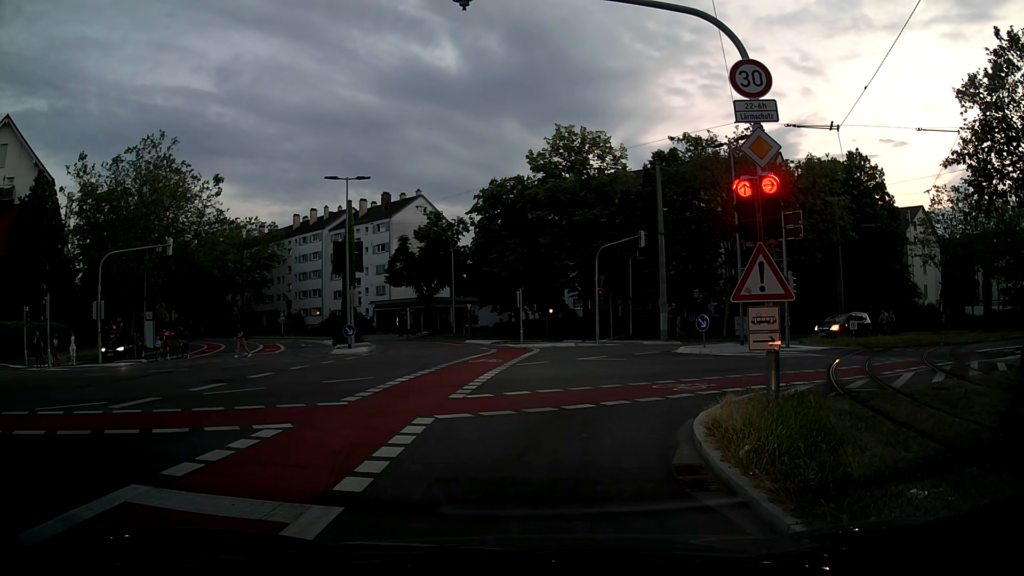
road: secondary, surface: asphalt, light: Dusk
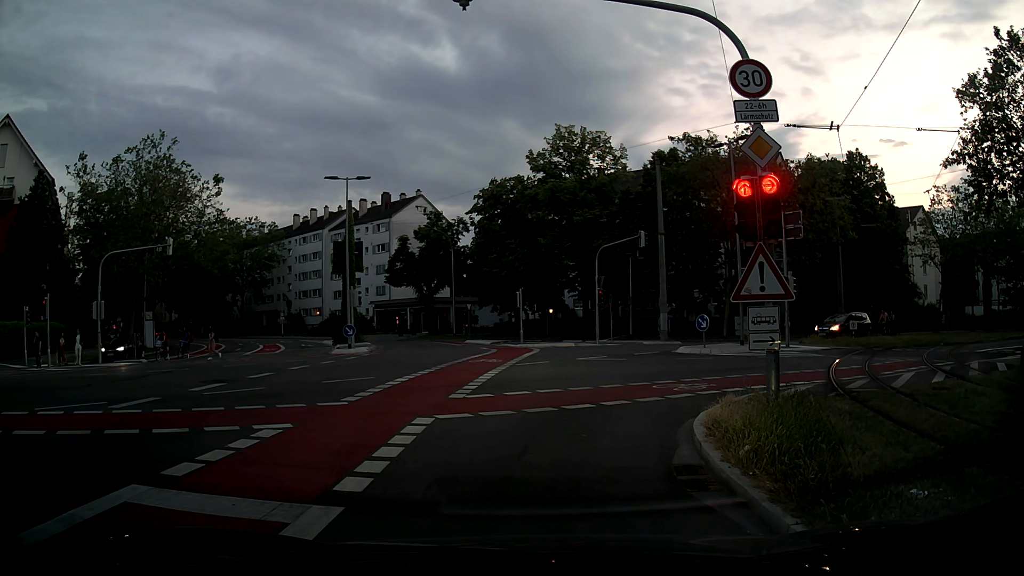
(0.0, 0.0) m; 0°
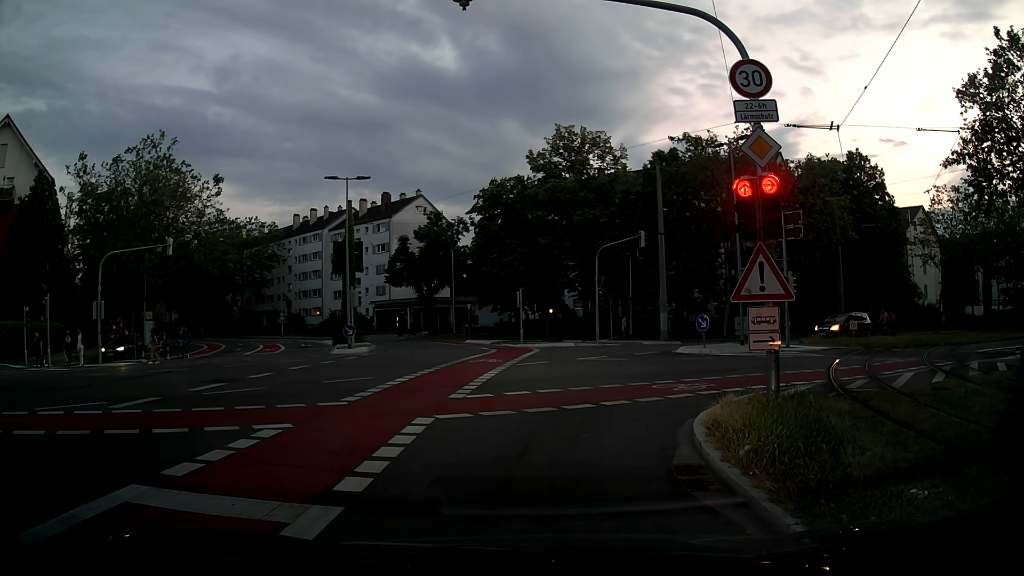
(0.0, 0.0) m; 0°
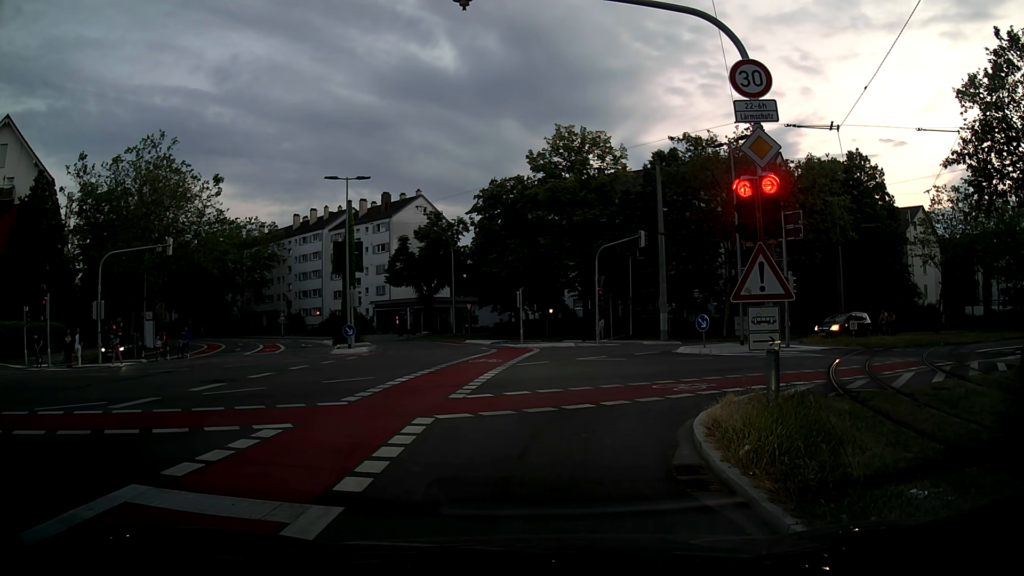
(0.0, 0.0) m; 0°
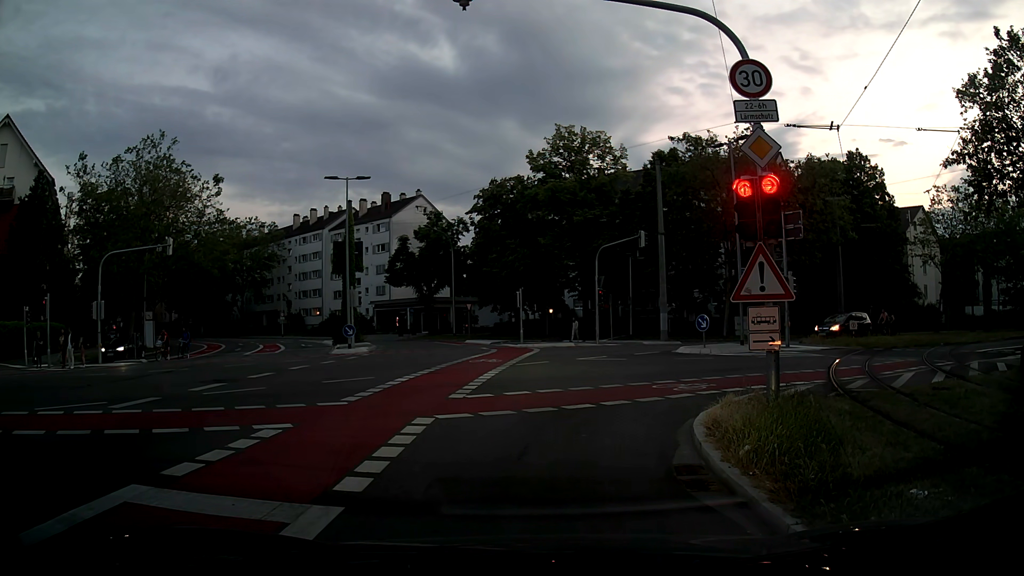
(0.0, 0.0) m; 0°
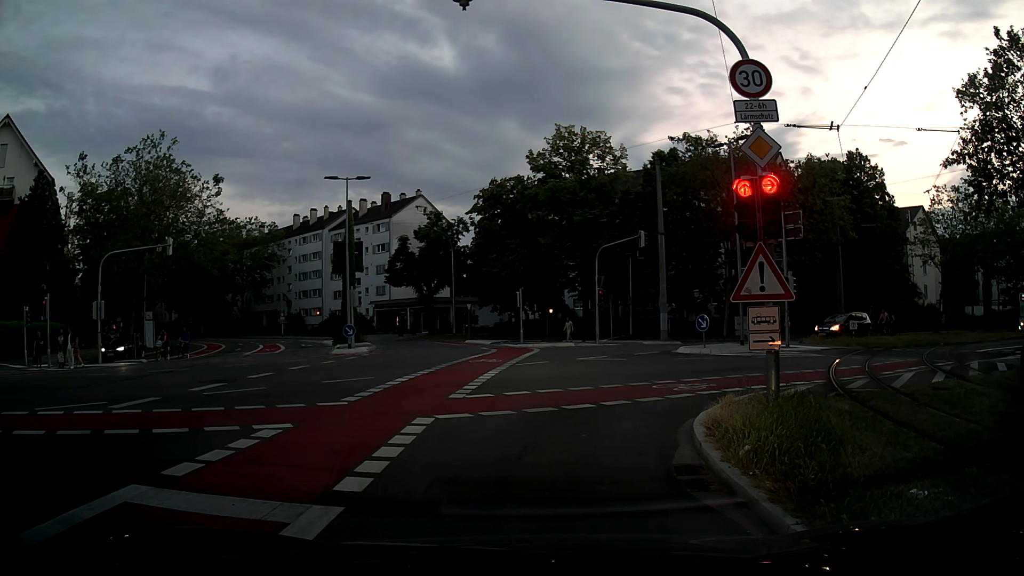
(0.0, 0.0) m; 0°
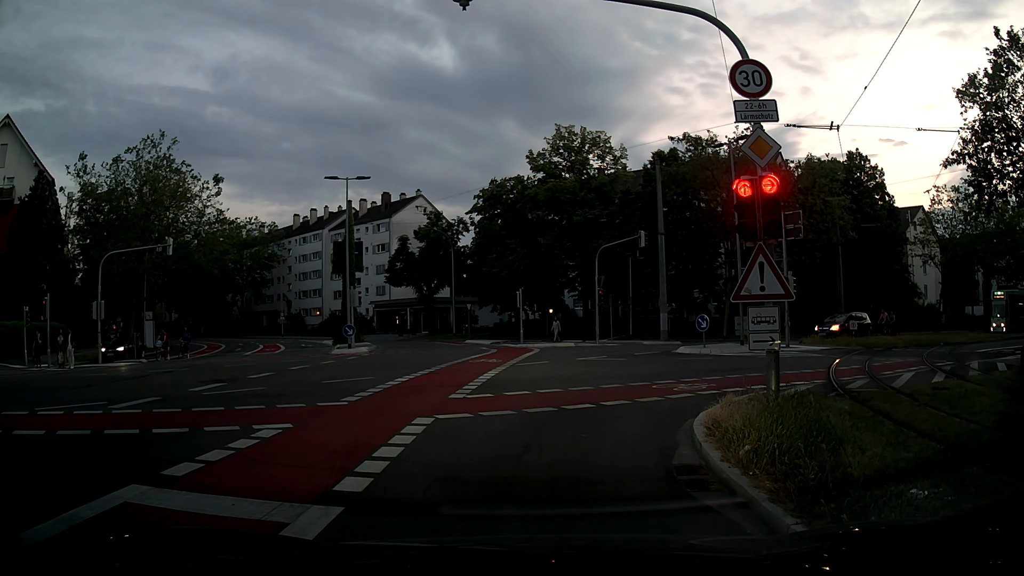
(0.0, 0.0) m; 0°
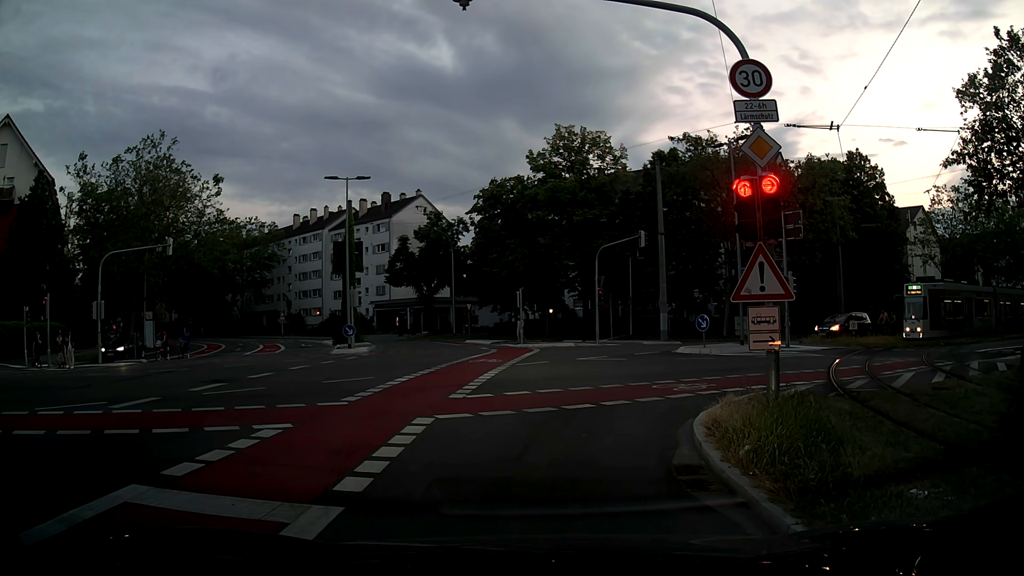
(0.0, 0.0) m; 0°
(0, +10) (+5, +19) (+14, +24) (+23, +28) (+32, +32) (+41, +36) (+50, +40) (+59, +44) (+69, +48) (+78, +52) m
